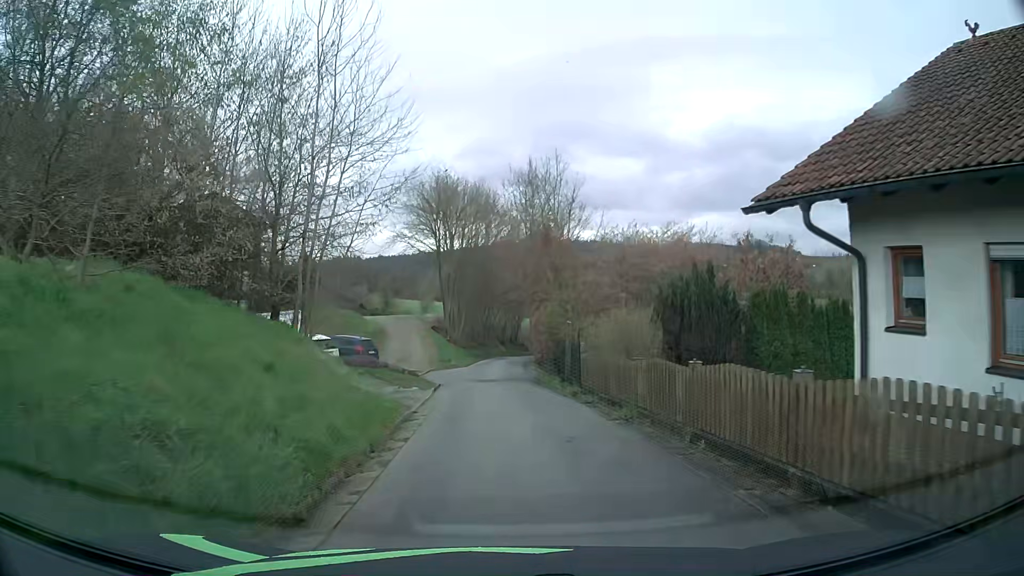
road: unclassified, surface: asphalt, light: Day
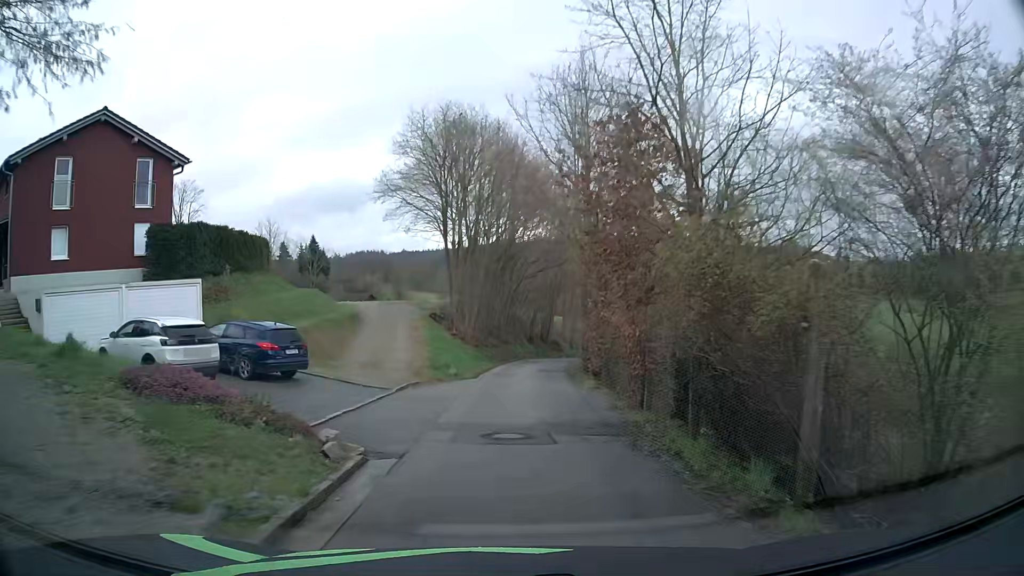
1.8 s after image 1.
(-0.4, +15.8) m; -2°
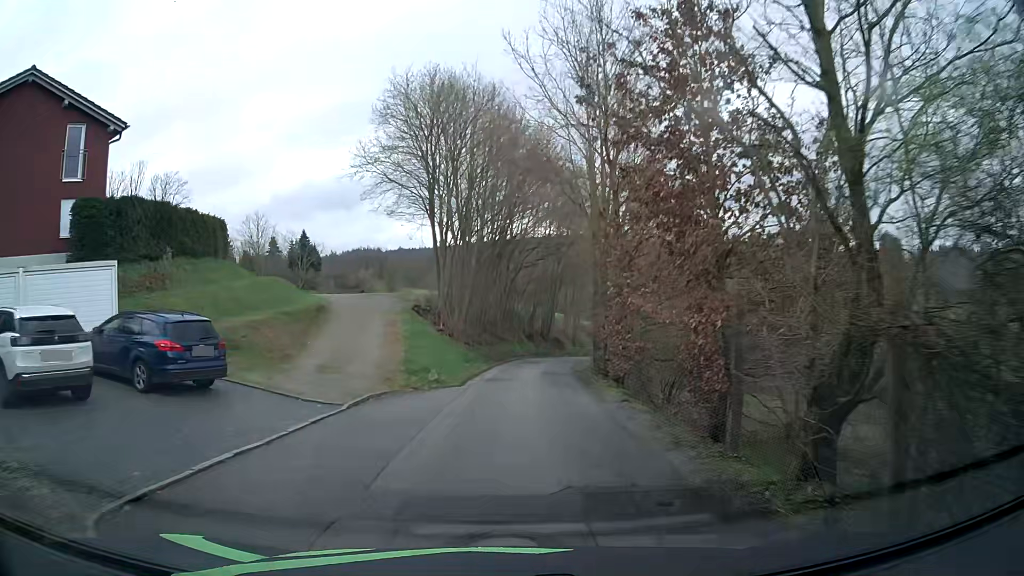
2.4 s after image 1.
(0.0, +5.3) m; 0°
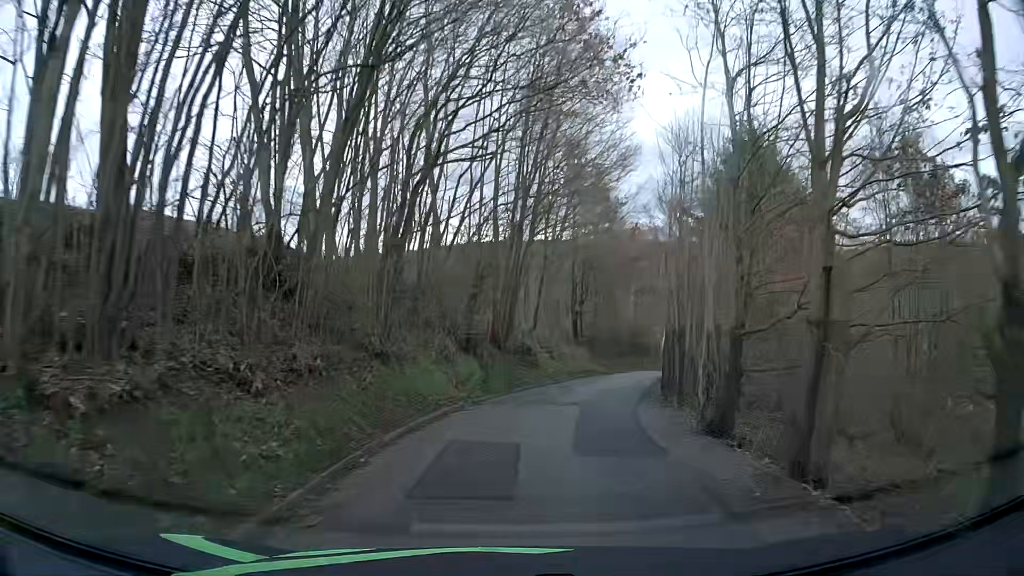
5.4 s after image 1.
(+0.8, +26.3) m; +5°
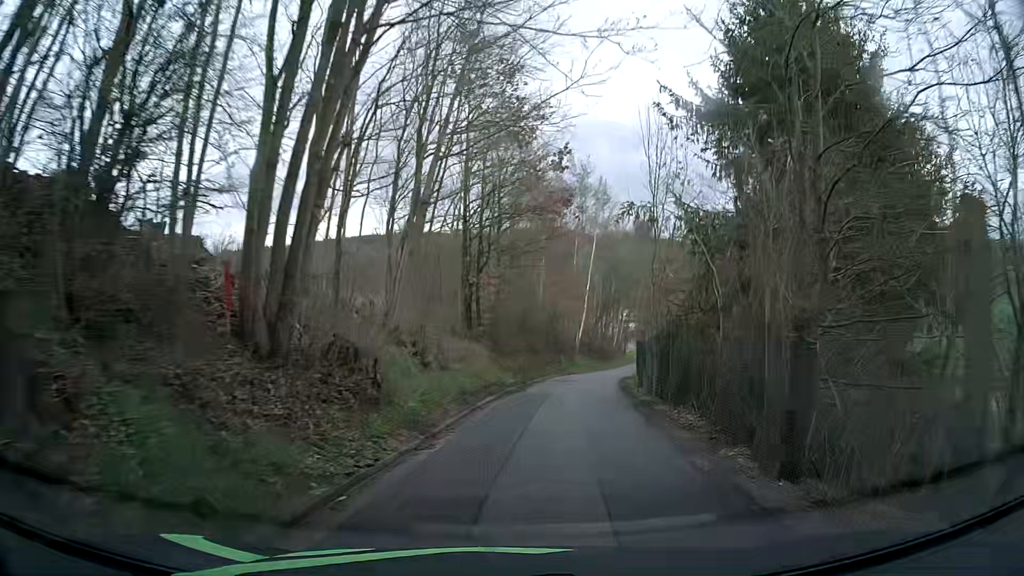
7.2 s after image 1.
(+1.0, +15.7) m; +8°
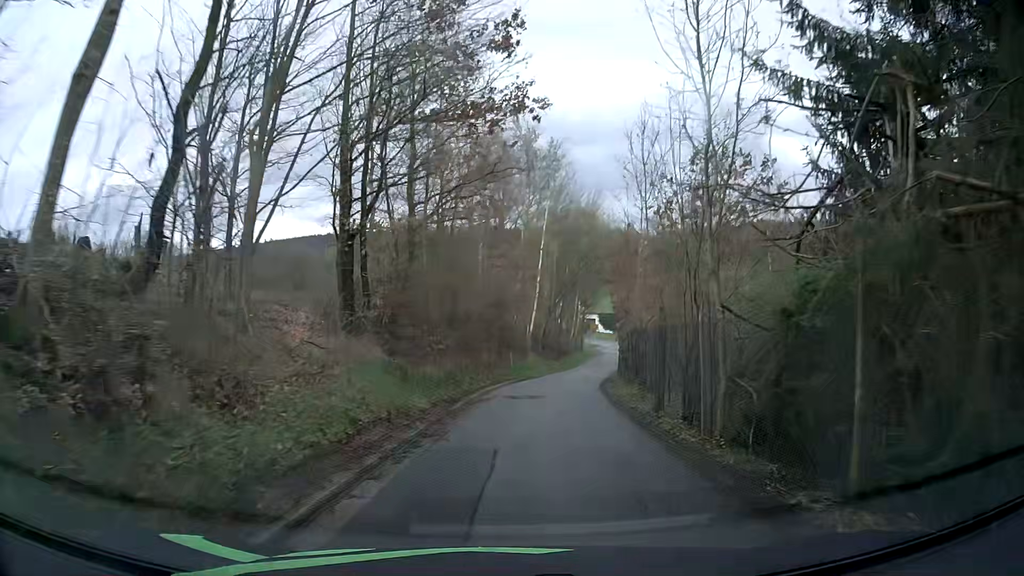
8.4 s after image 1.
(+0.8, +10.8) m; +6°
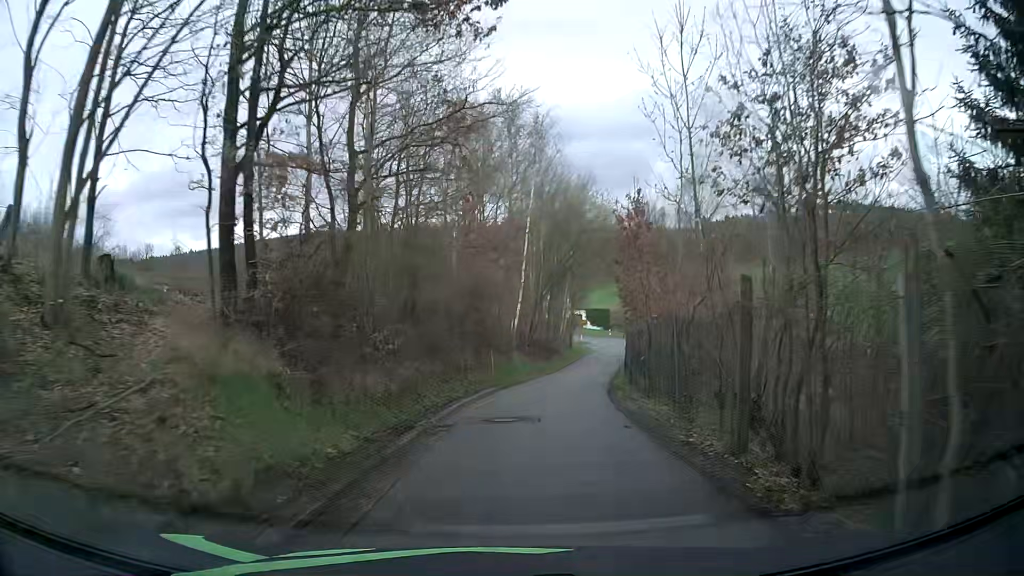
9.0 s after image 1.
(+0.1, +5.6) m; +1°
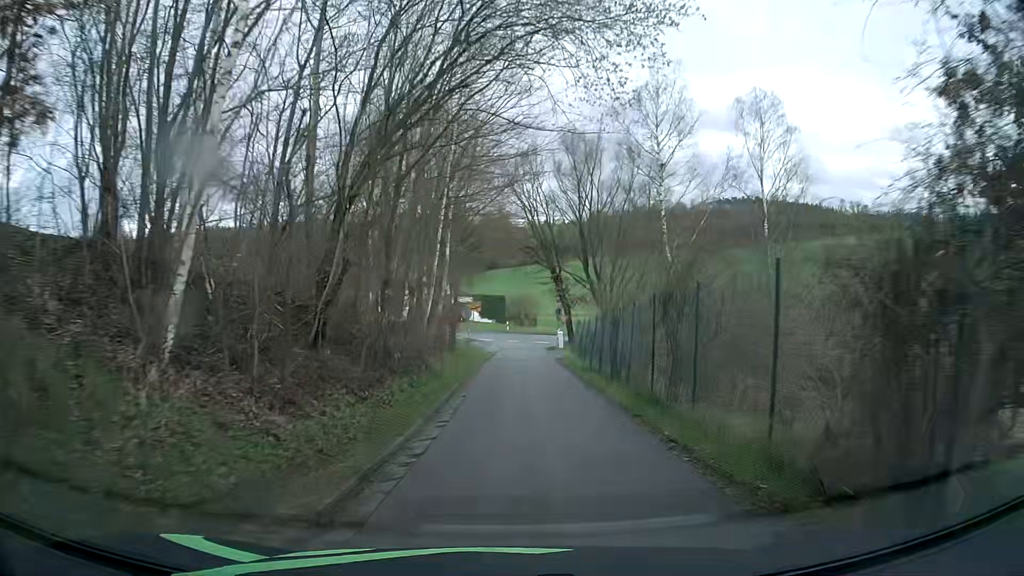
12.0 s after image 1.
(+2.6, +28.7) m; +10°
